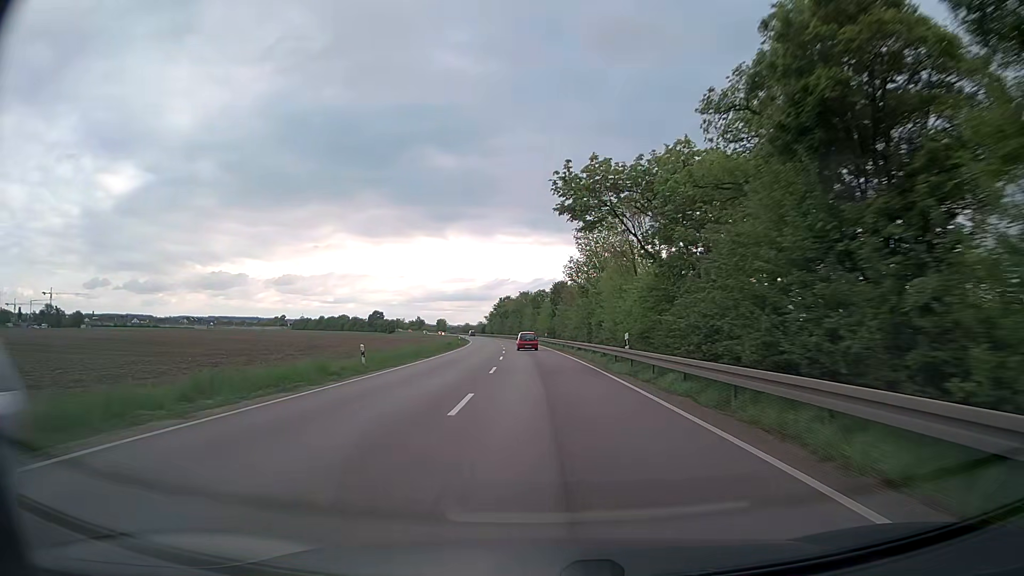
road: trunk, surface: asphalt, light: Day
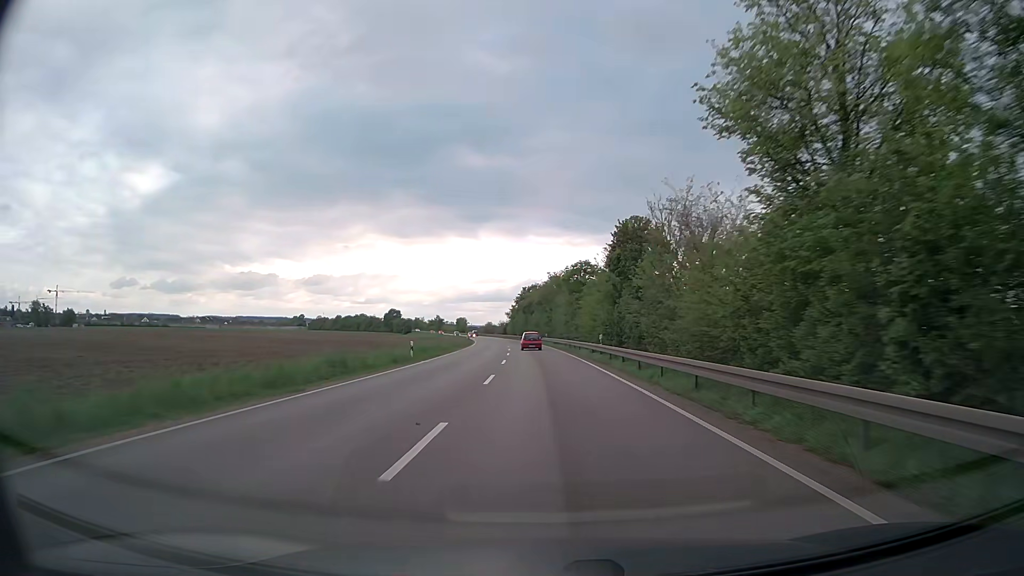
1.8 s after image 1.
(-0.9, +40.9) m; -3°
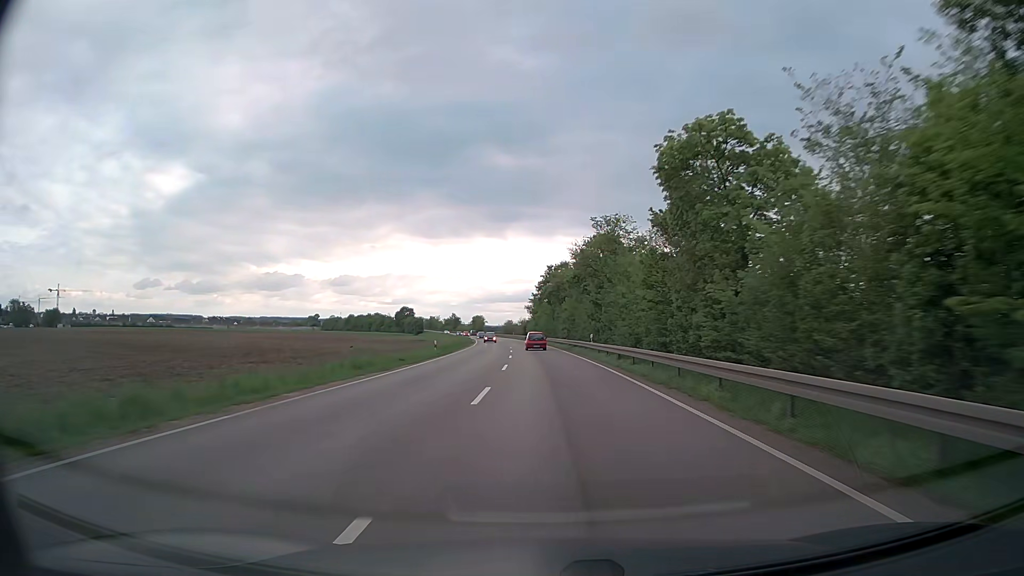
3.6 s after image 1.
(-0.8, +41.2) m; -2°
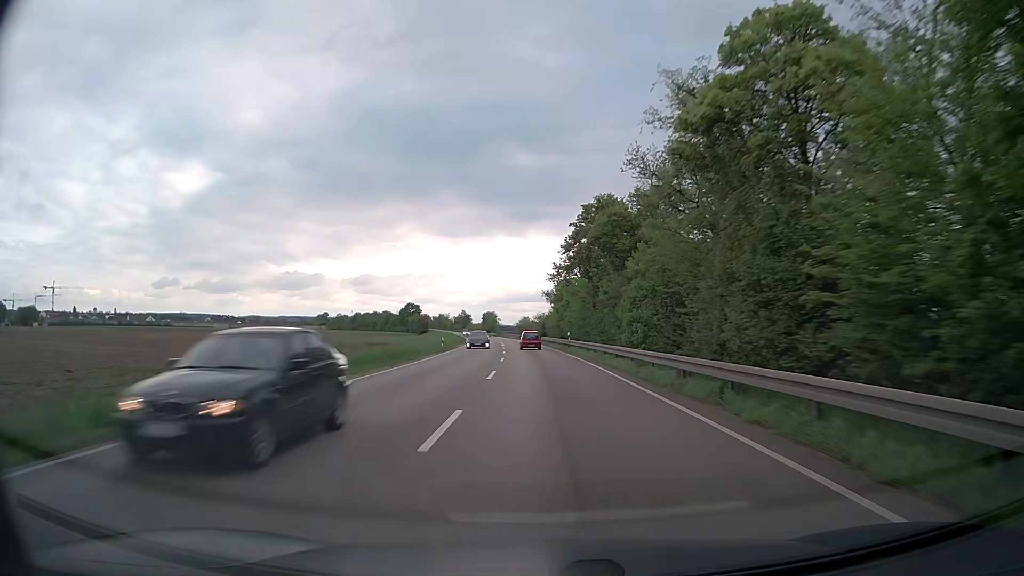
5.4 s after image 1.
(-0.6, +41.0) m; -2°
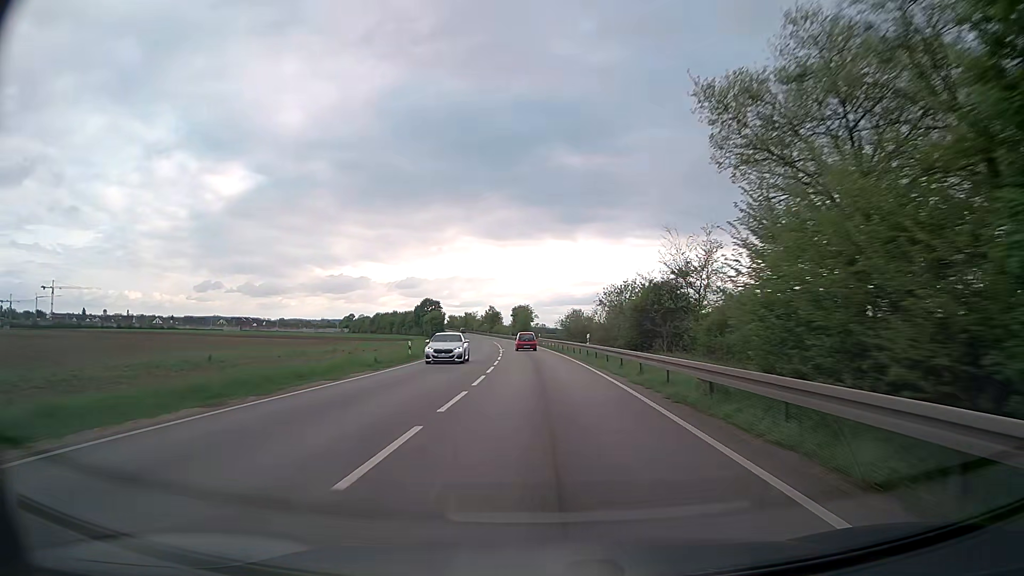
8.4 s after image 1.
(-2.2, +67.8) m; -4°
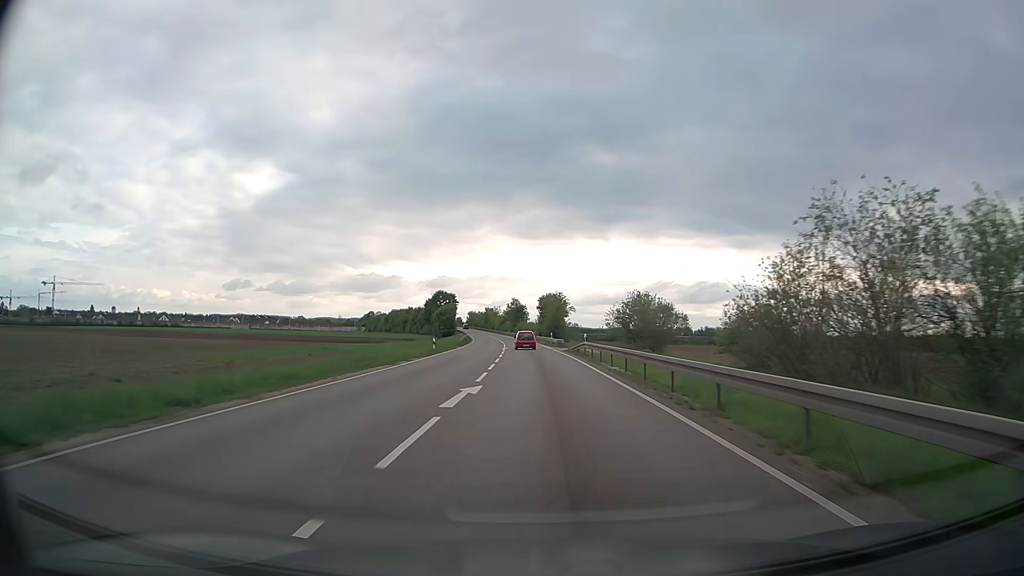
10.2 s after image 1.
(-0.9, +40.9) m; -3°
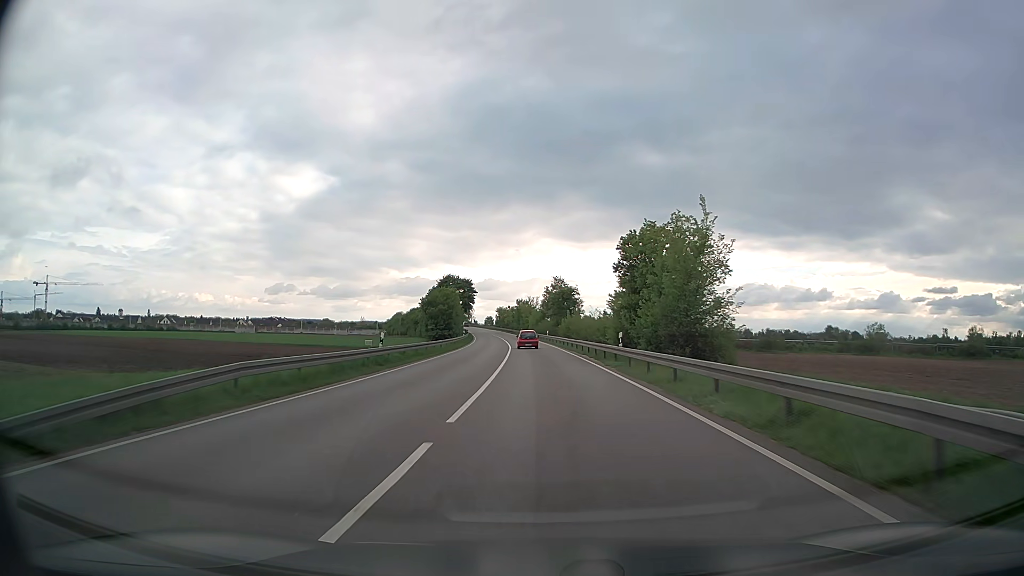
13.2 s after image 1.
(-2.3, +68.2) m; -4°
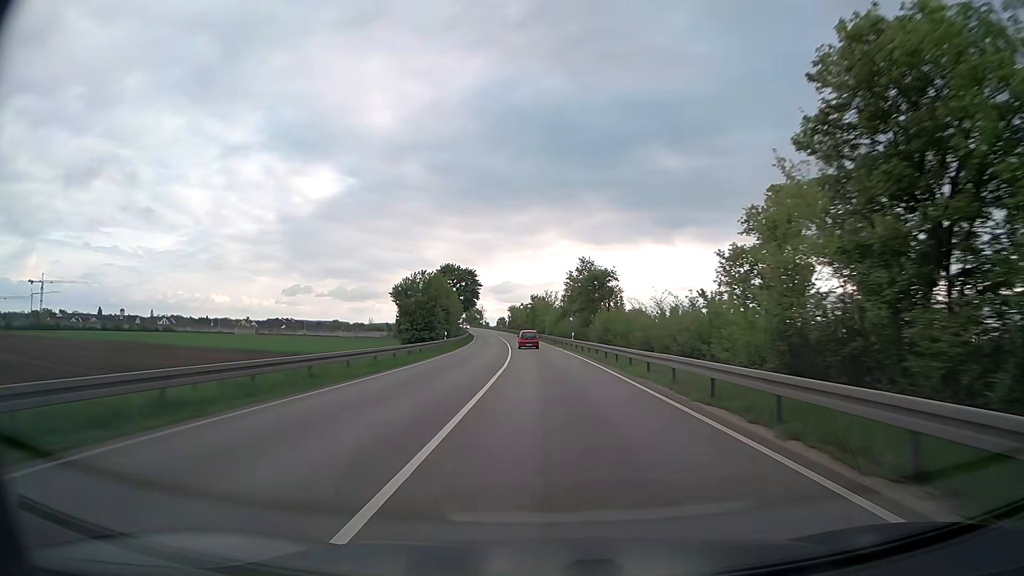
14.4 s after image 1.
(-0.4, +27.4) m; -2°
(0, +10) (0, +20) (0, +30) (0, +40) (-1, +50) (-1, +60) (-2, +70) (-2, +80) (-3, +90) (-4, +100) m
